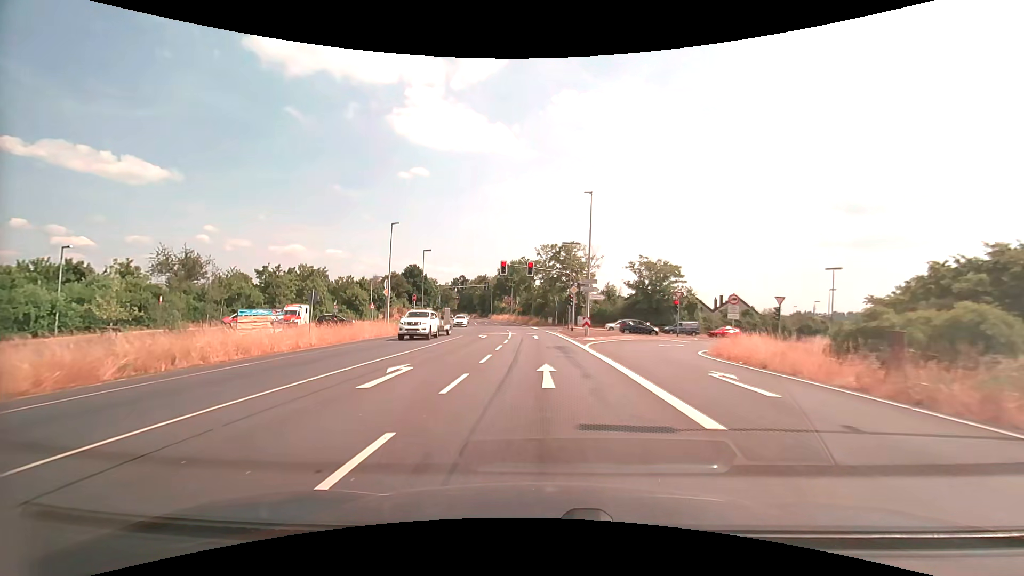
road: primary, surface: asphalt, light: Day
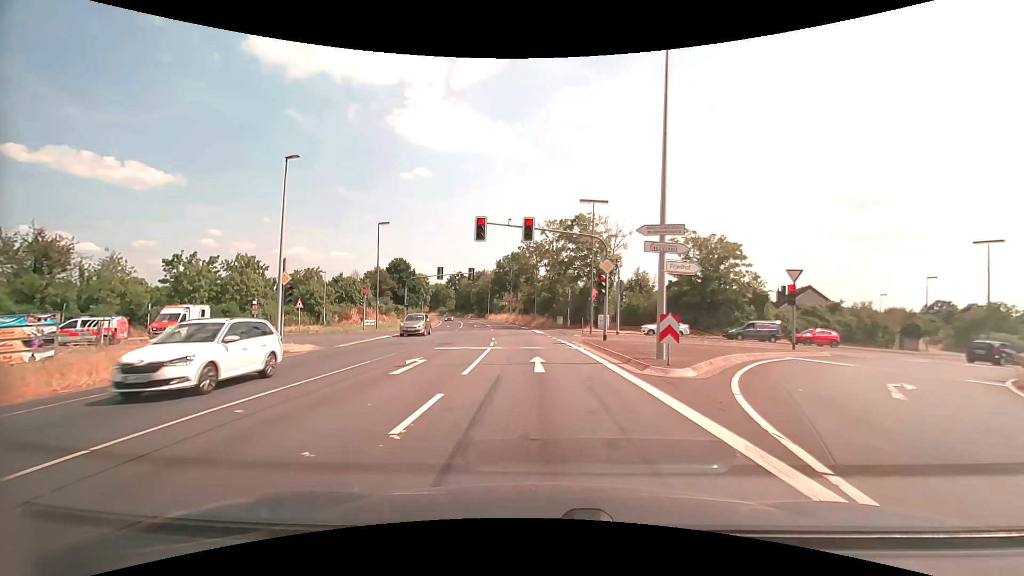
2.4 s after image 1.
(-0.1, +20.4) m; -1°
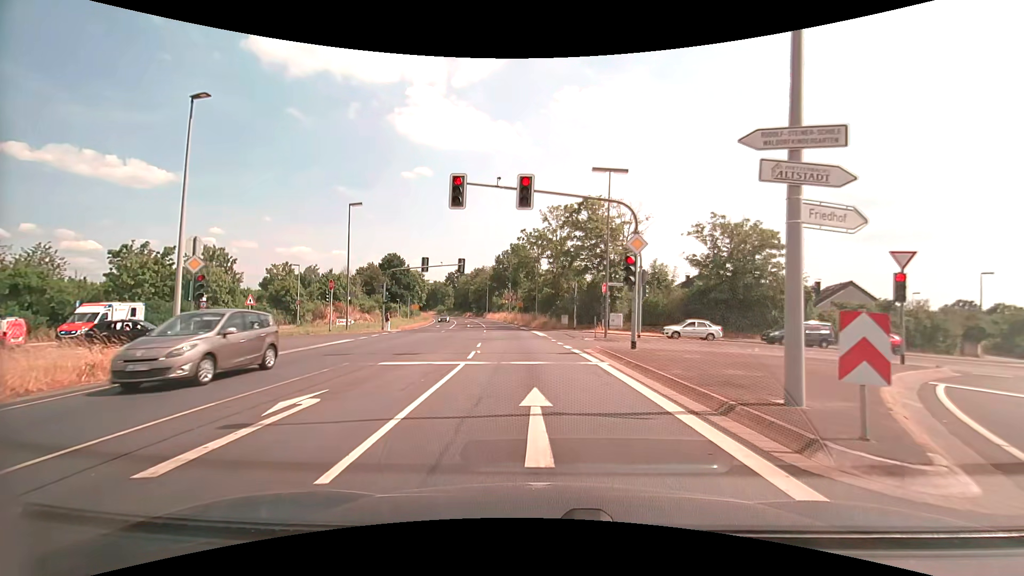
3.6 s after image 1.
(0.0, +7.6) m; 0°
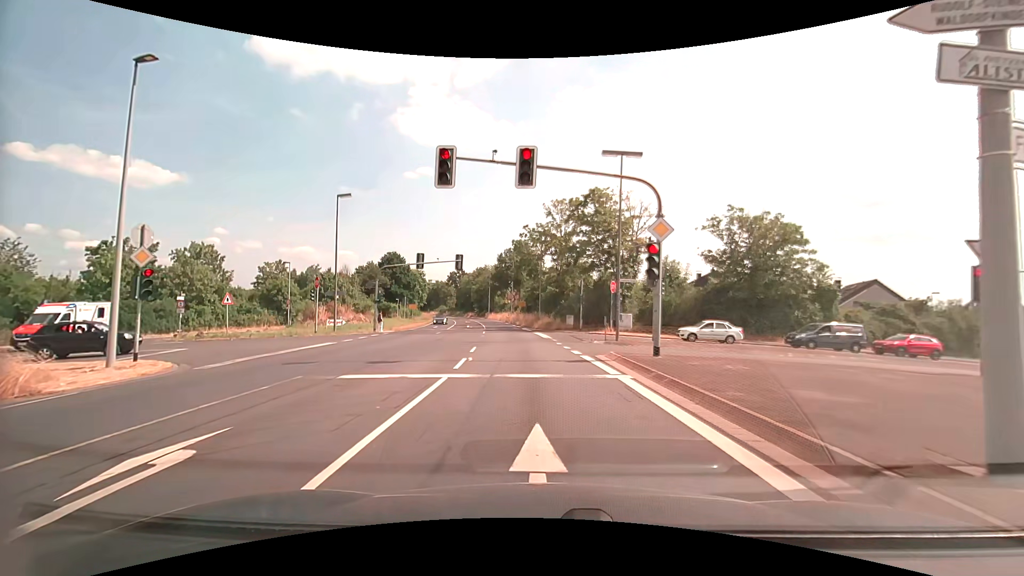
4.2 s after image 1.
(0.0, +3.0) m; 0°
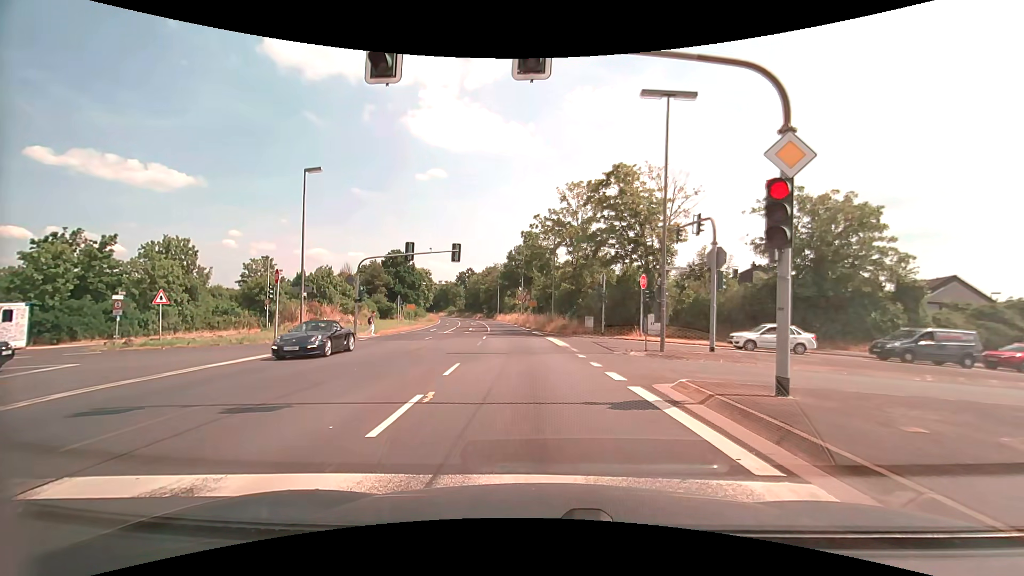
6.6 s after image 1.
(-0.1, +6.9) m; -2°
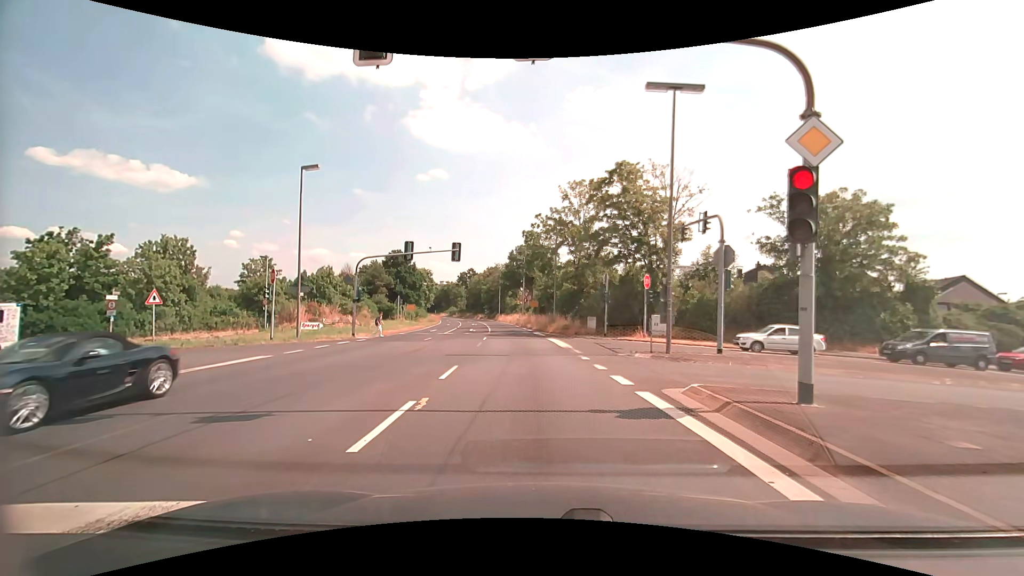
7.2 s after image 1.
(0.0, +0.6) m; 0°
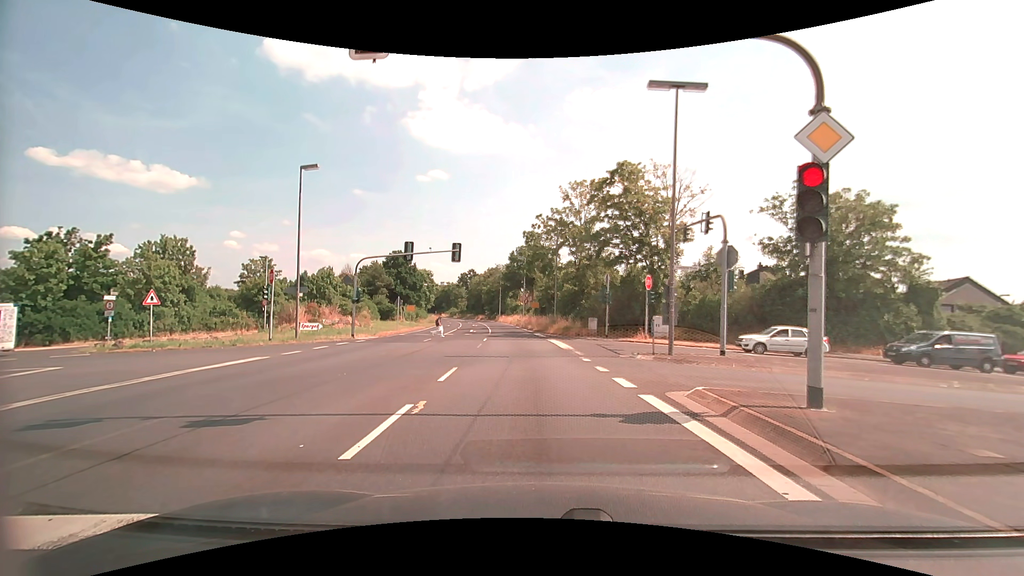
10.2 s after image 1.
(0.0, +0.3) m; 0°
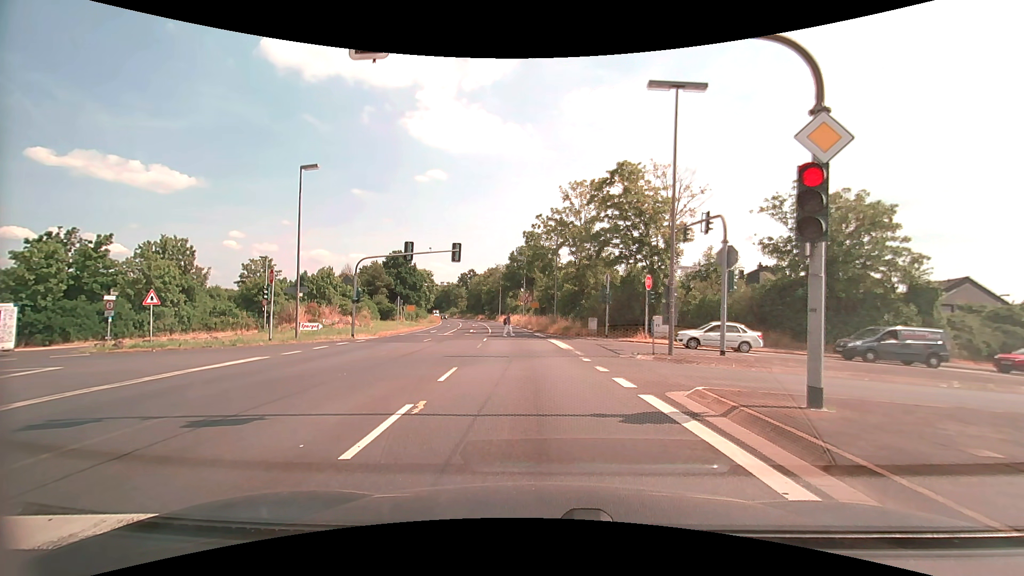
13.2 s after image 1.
(0.0, 0.0) m; 0°
(0, +10) (-1, +20) (-1, +30) (-2, +40) (-3, +50) (-4, +60) (-6, +70) (-7, +80) (-9, +89) (-11, +99) m
